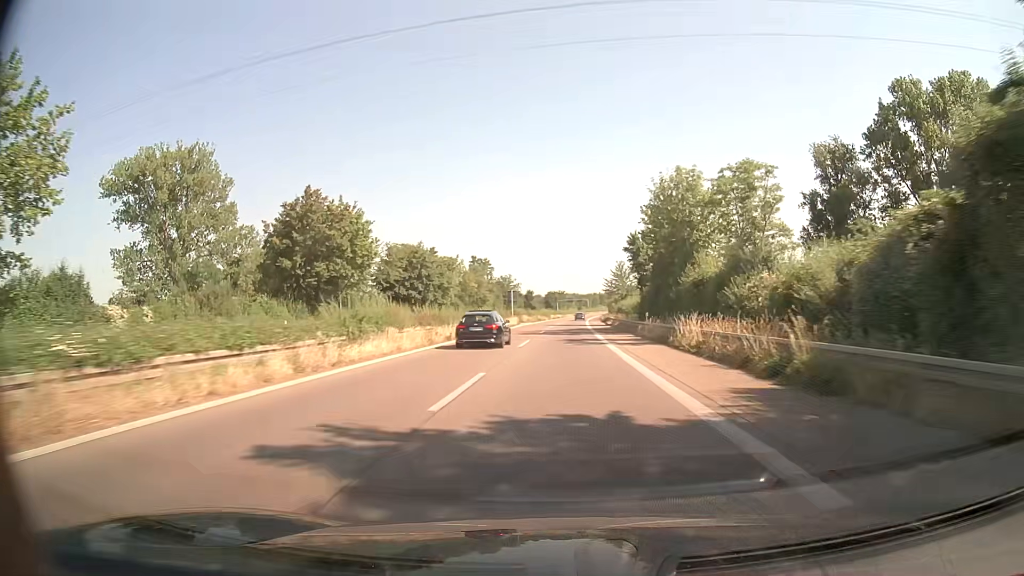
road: trunk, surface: asphalt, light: Day
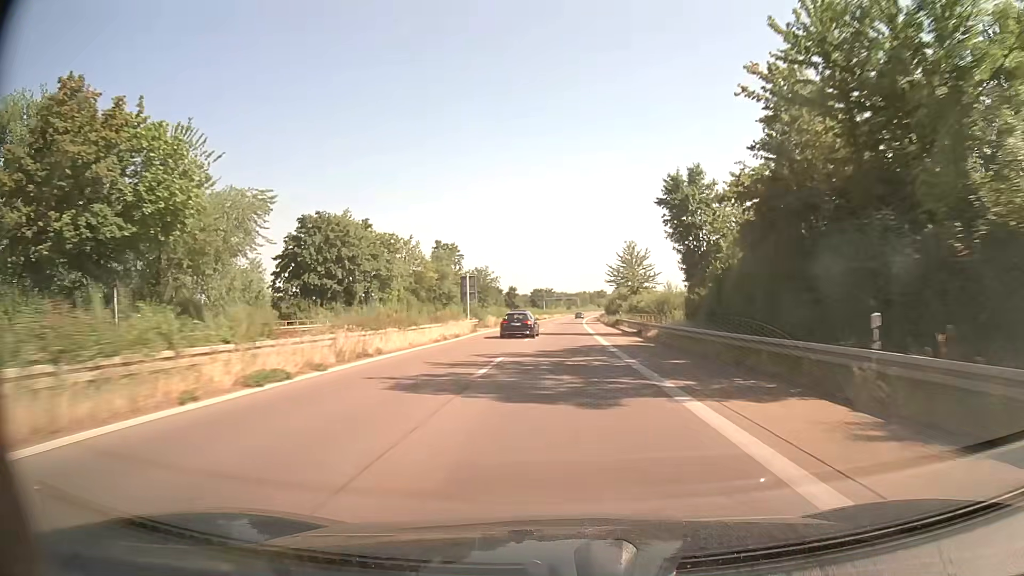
(+0.3, +31.4) m; +1°
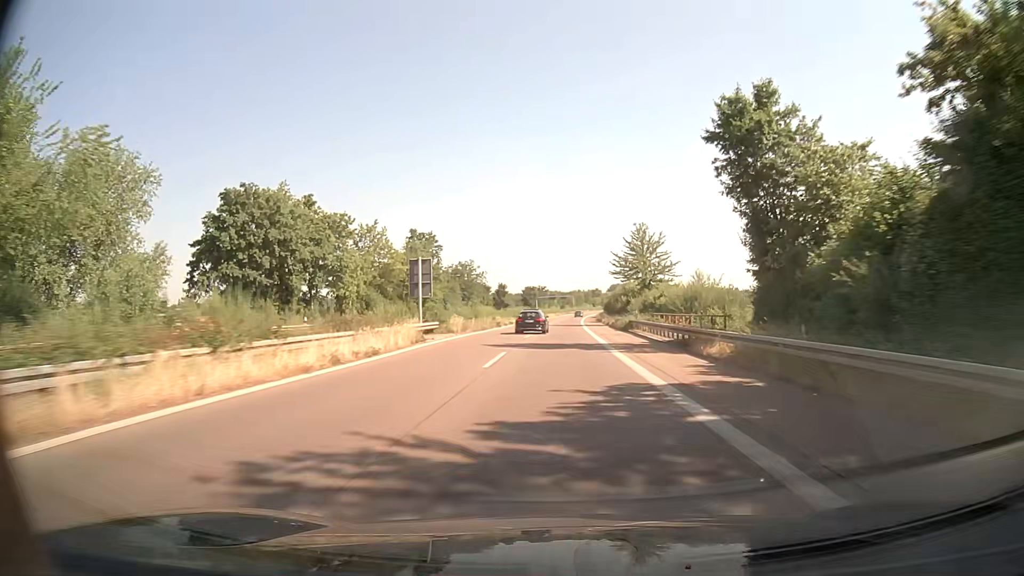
(+0.1, +15.7) m; 0°
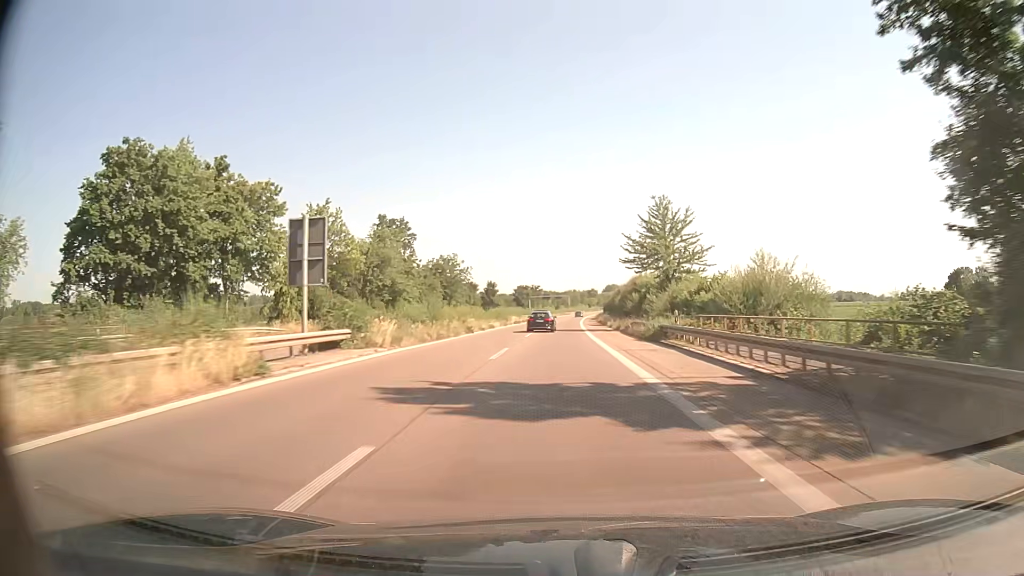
(+0.1, +15.8) m; +1°
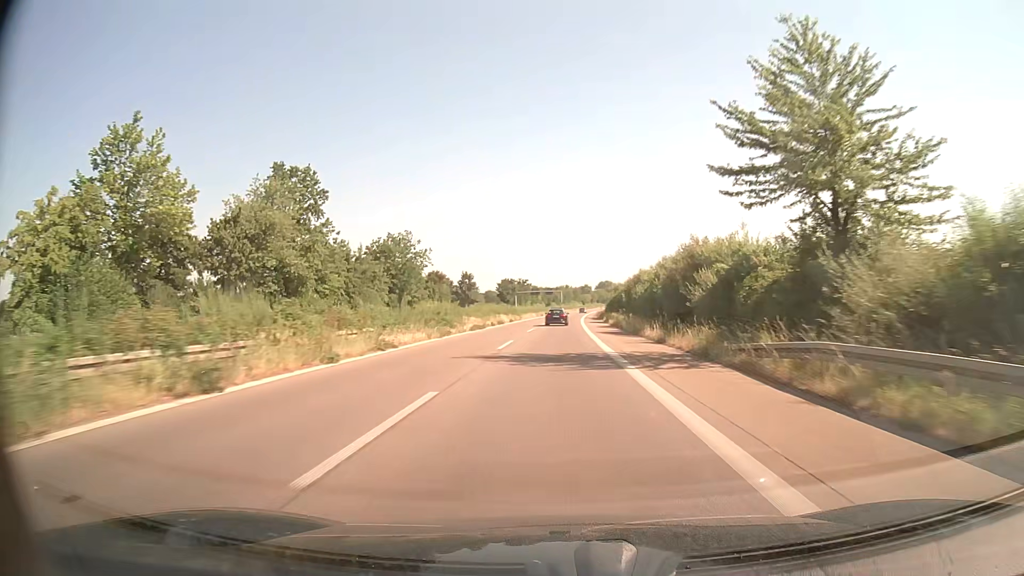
(+0.2, +31.7) m; +1°
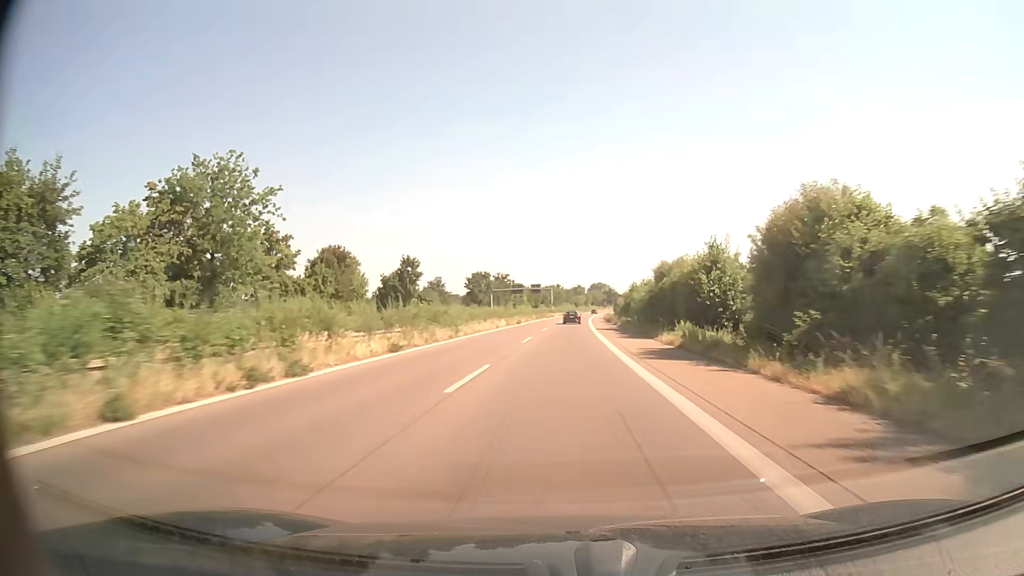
(+0.3, +47.9) m; +1°
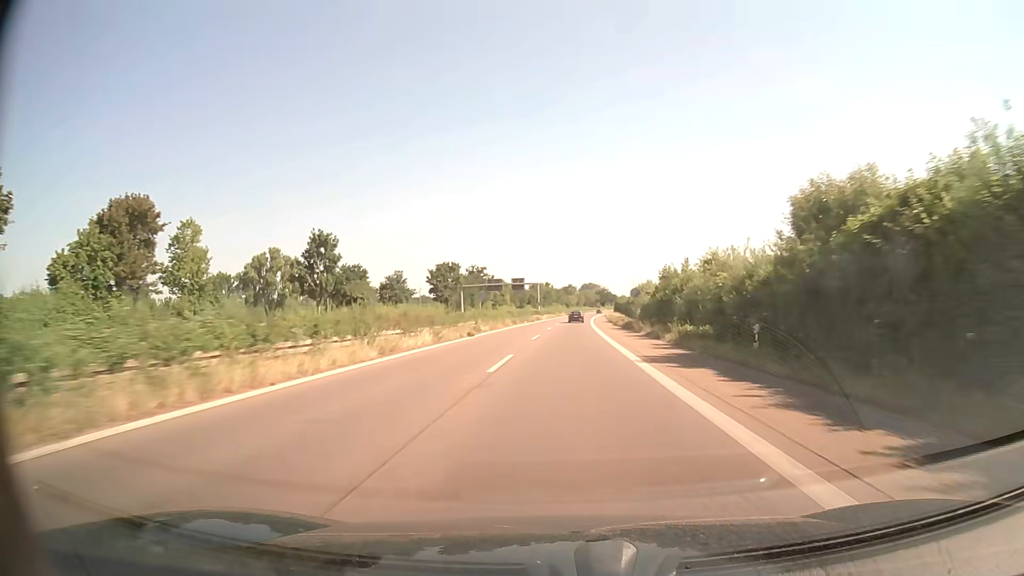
(+0.2, +32.2) m; +1°
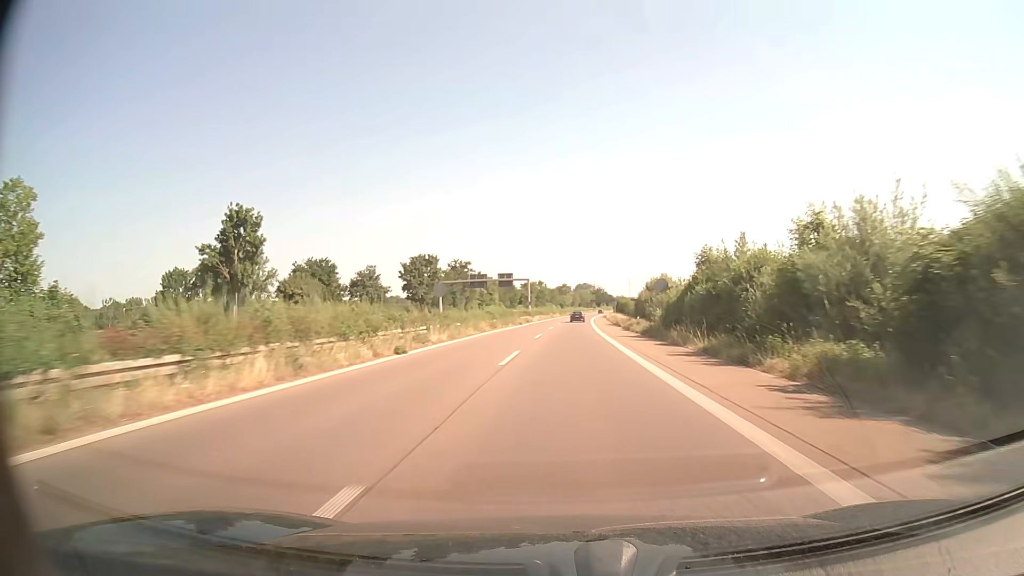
(+0.1, +16.1) m; +1°
(0, +10) (0, +20) (0, +30) (+1, +40) (+1, +50) (+1, +60) (+2, +70) (+2, +80) (+3, +90) (+3, +100) m
